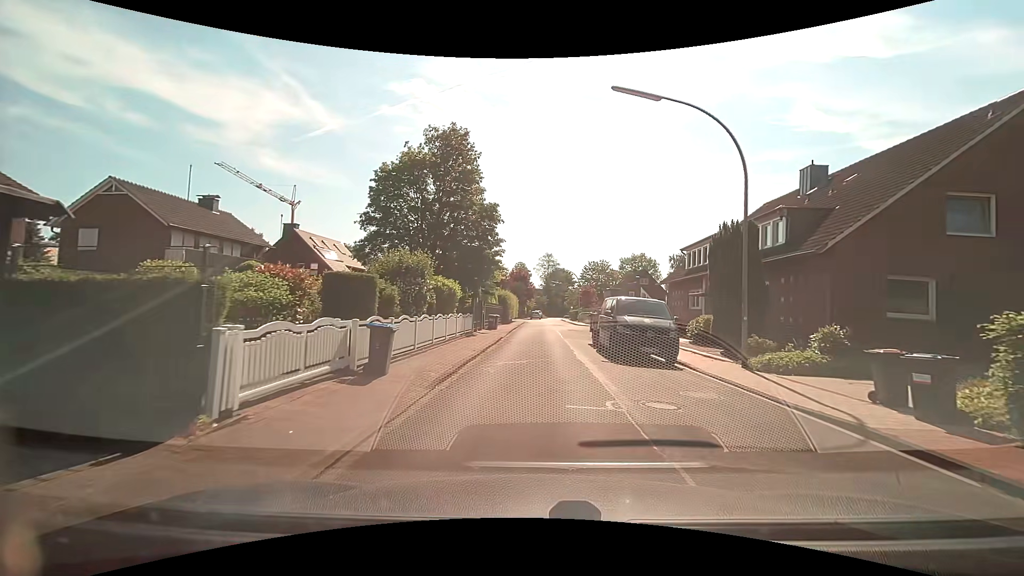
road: residential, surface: asphalt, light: Day
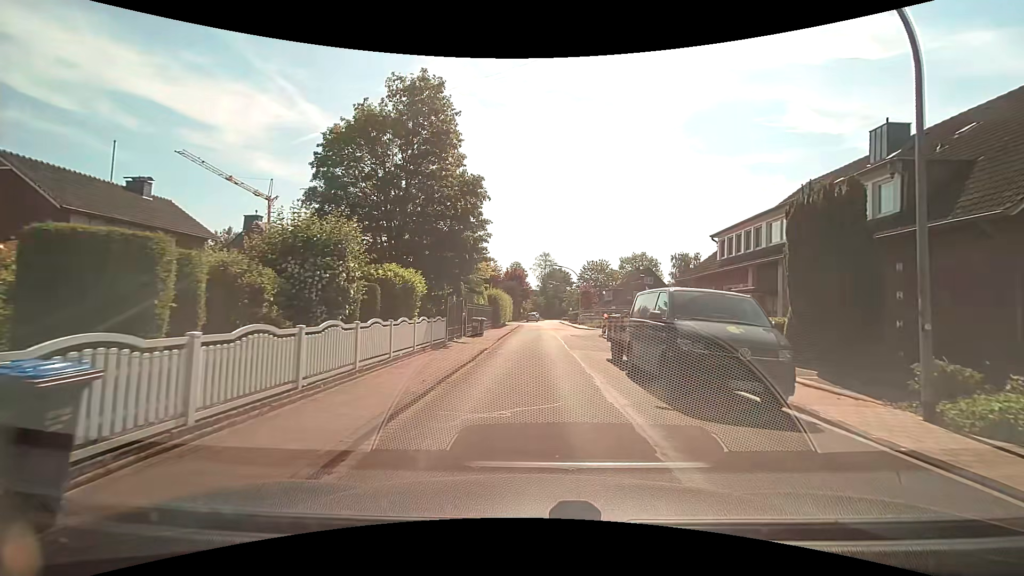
(+0.1, +6.6) m; 0°
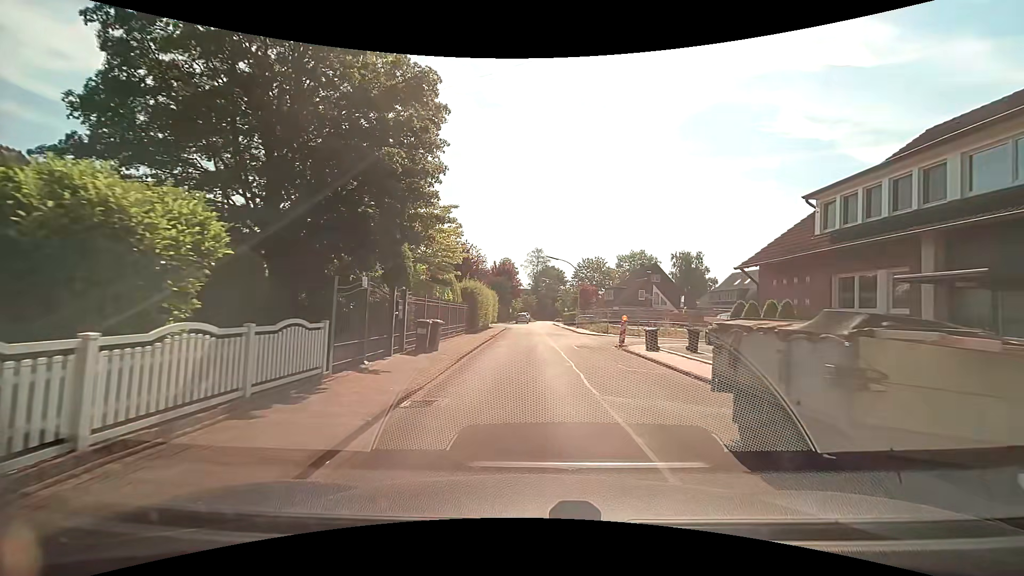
(+0.1, +10.2) m; +1°
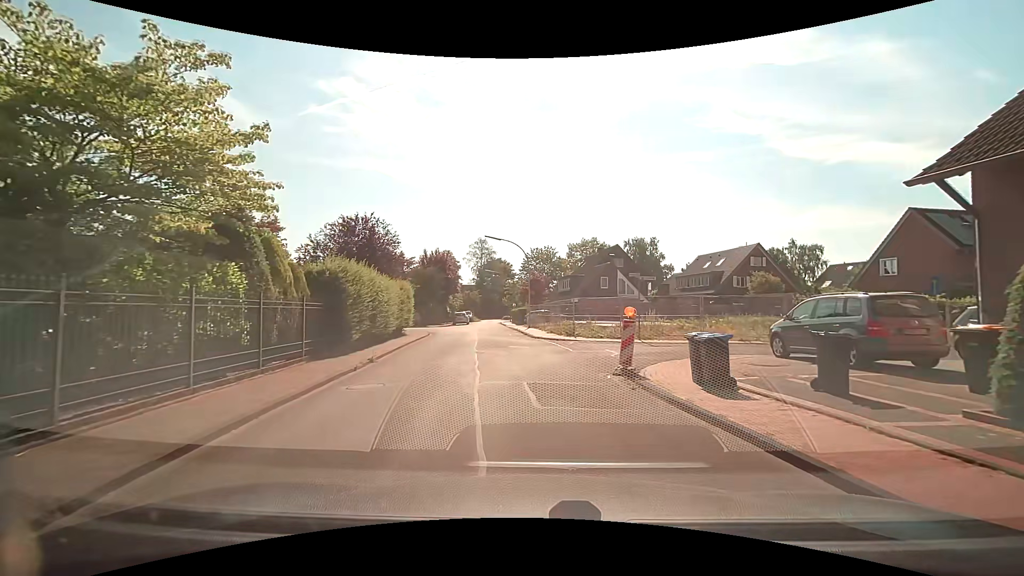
(+1.0, +13.1) m; +6°
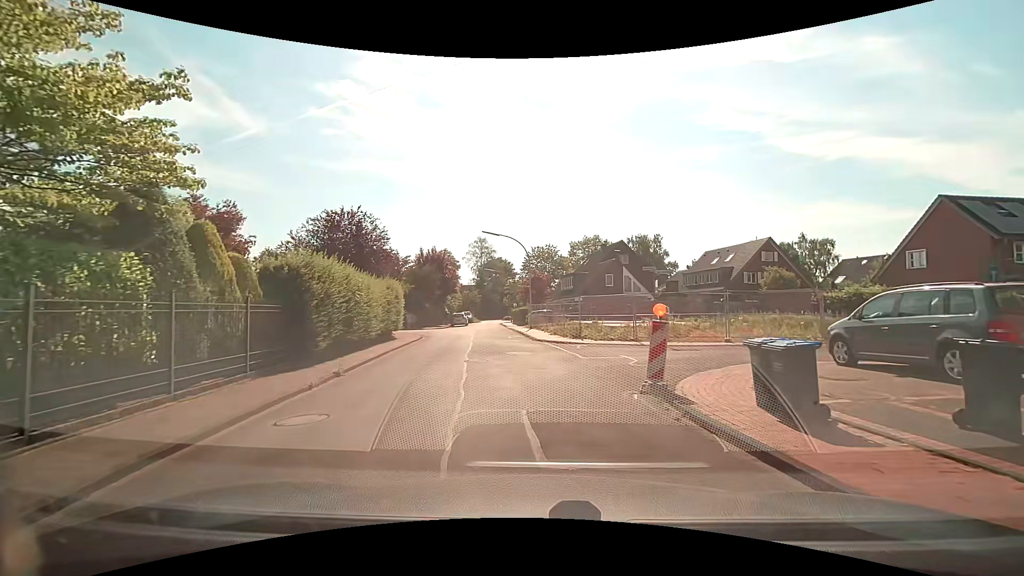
(+0.1, +2.6) m; +1°
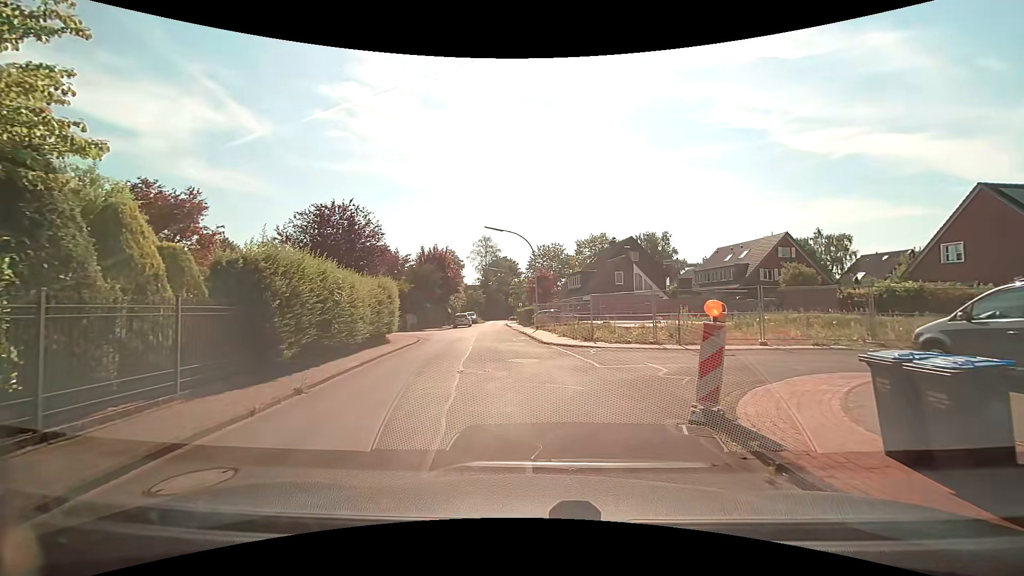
(0.0, +2.3) m; -1°
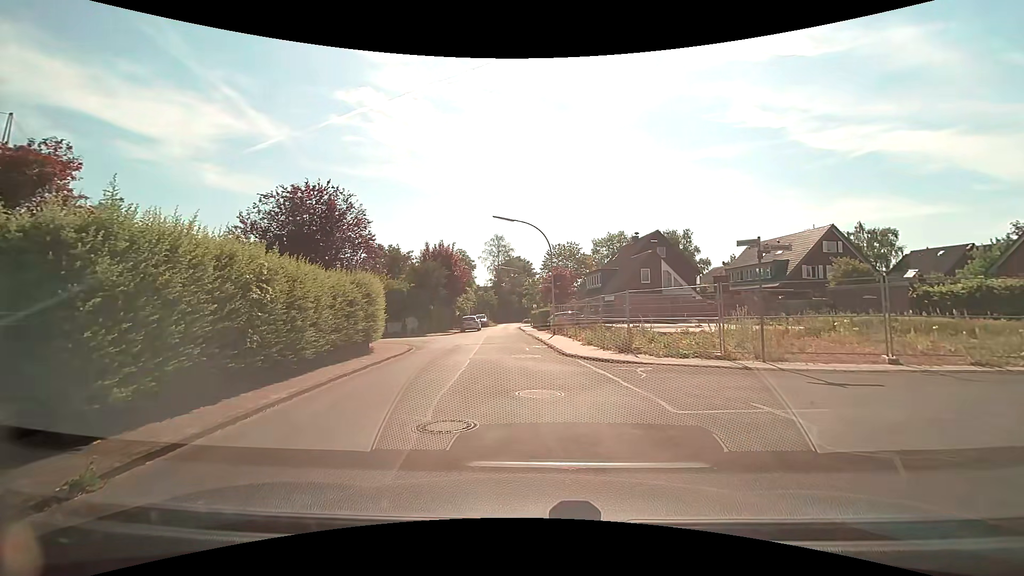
(-0.1, +5.0) m; -2°
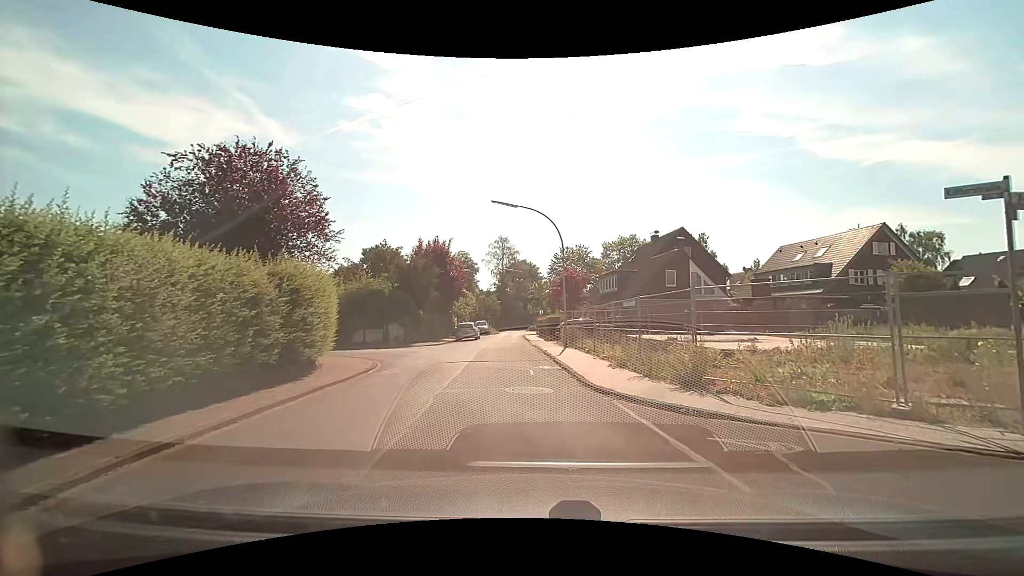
(0.0, +6.3) m; -1°
(0, +10) (0, +20) (-4, +28) (-14, +28) (-24, +28) (-34, +28) (-44, +28) (-54, +27) (-64, +27) (-74, +26) m
